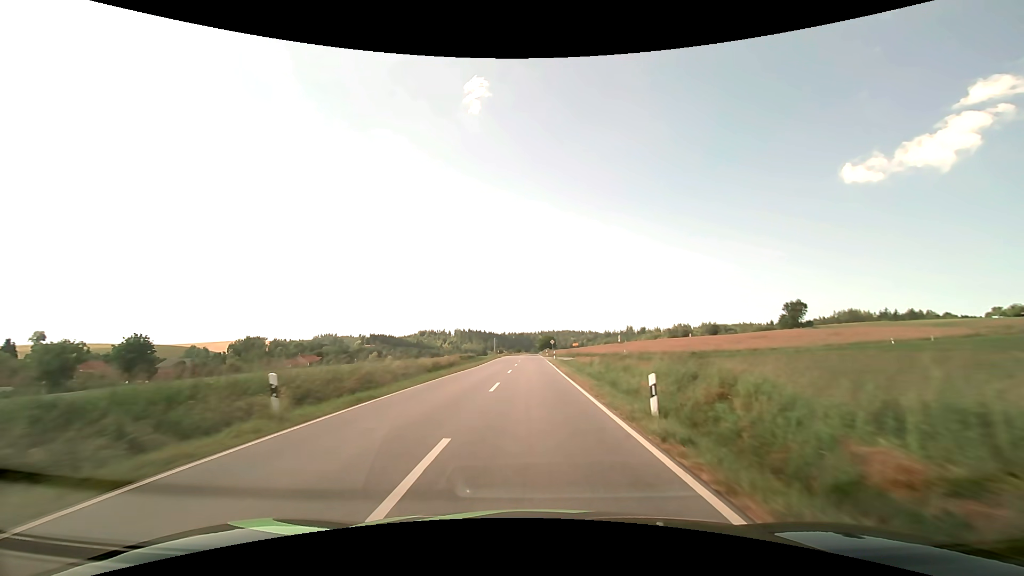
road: secondary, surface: asphalt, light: Day
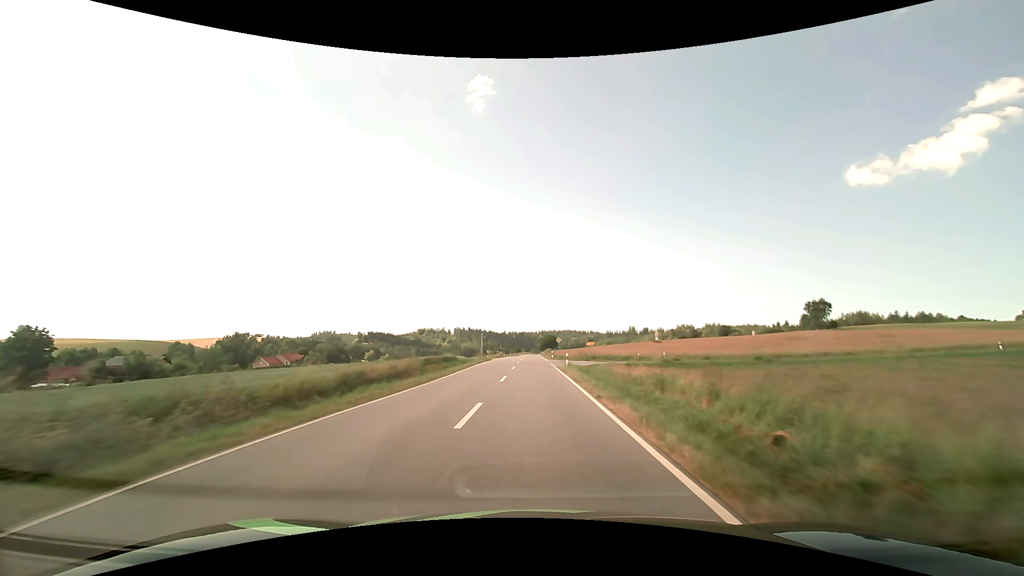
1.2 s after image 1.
(0.0, +19.2) m; 0°
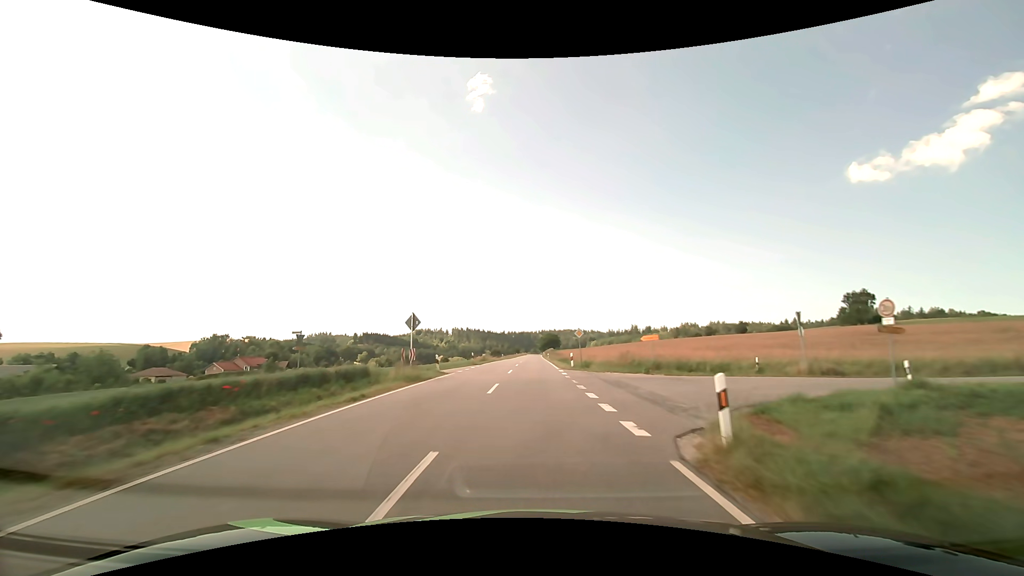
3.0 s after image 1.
(+0.1, +30.2) m; 0°
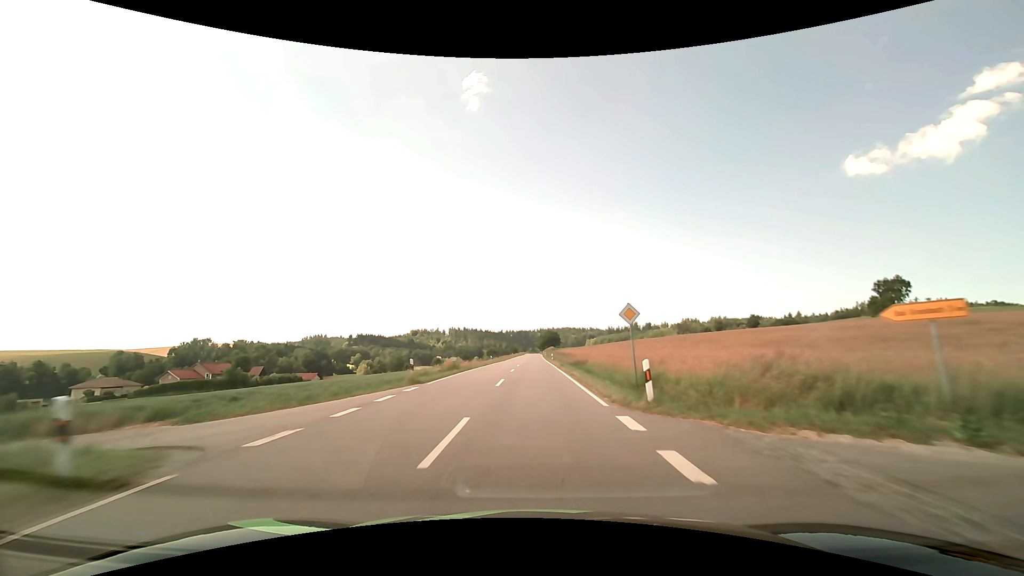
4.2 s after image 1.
(0.0, +20.9) m; 0°
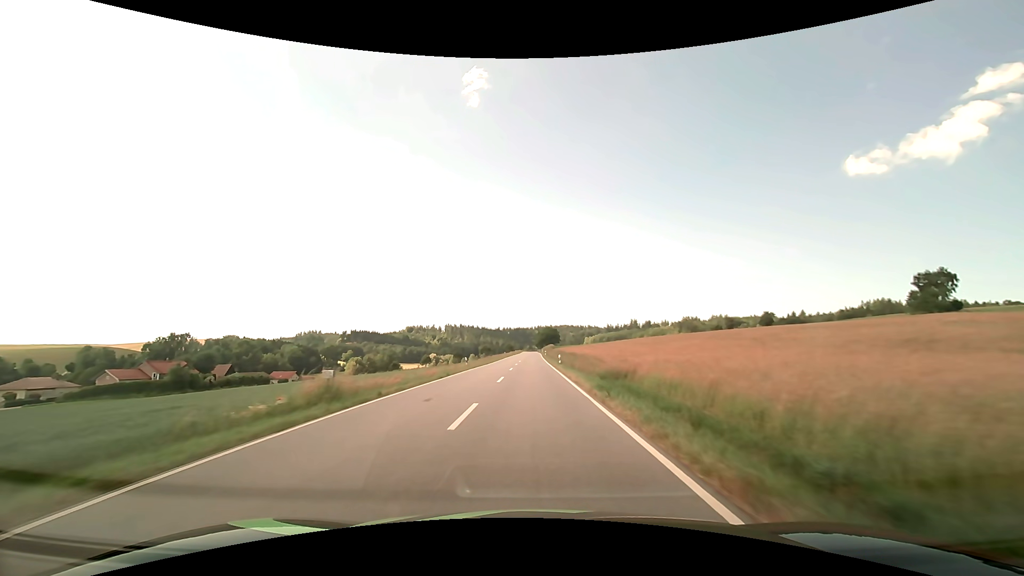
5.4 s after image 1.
(+0.1, +21.5) m; 0°
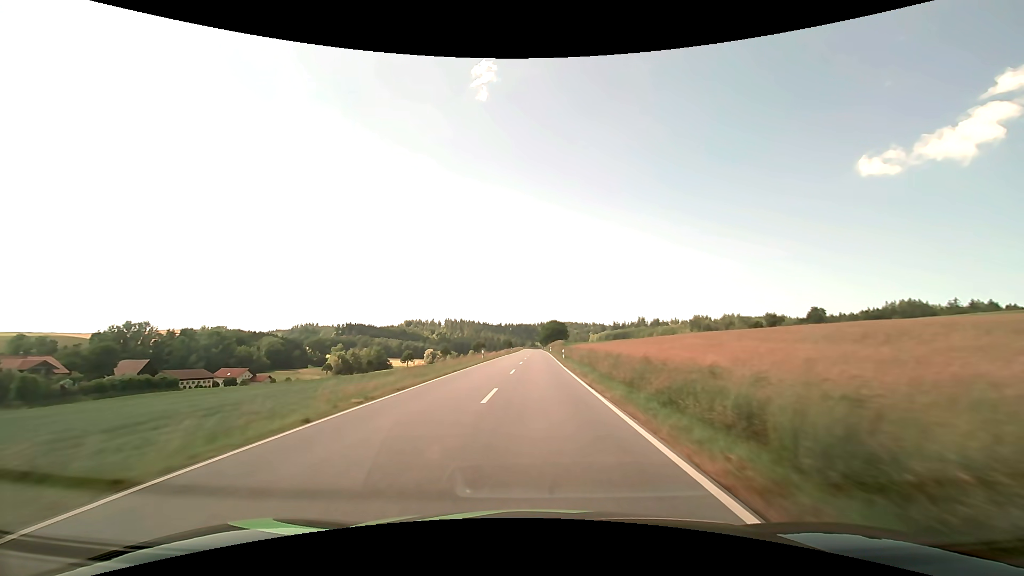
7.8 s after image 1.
(-0.2, +44.8) m; 0°
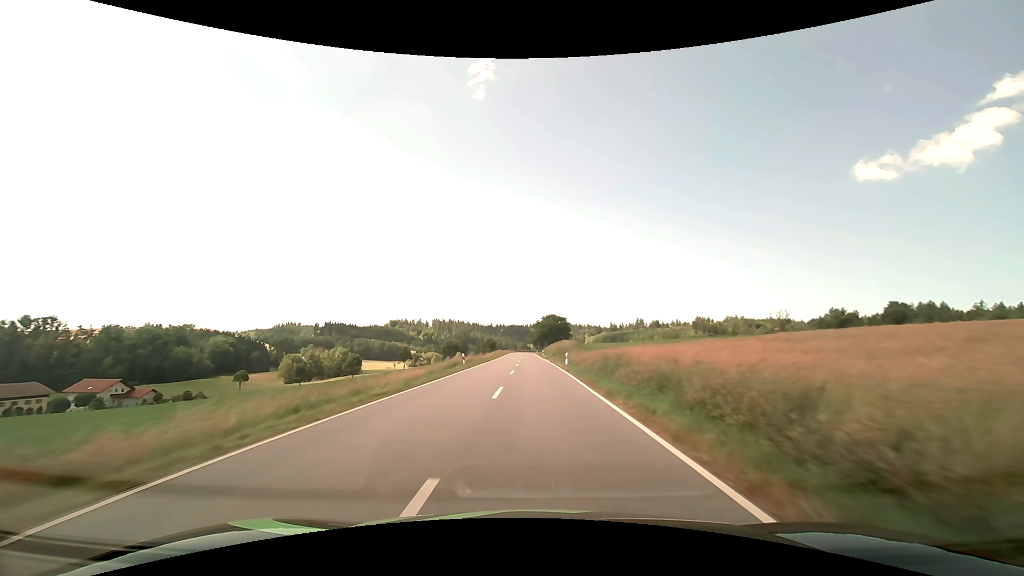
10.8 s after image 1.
(+0.6, +59.1) m; +1°
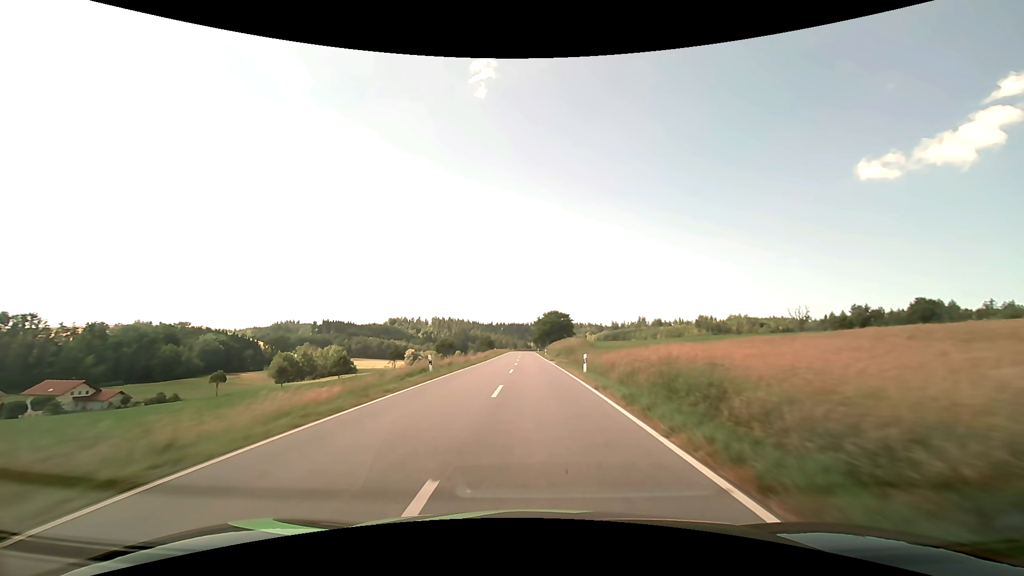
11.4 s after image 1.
(0.0, +12.1) m; 0°
(0, +10) (0, +20) (0, +30) (0, +40) (0, +50) (0, +60) (0, +70) (0, +80) (-1, +90) (-1, +100) m
